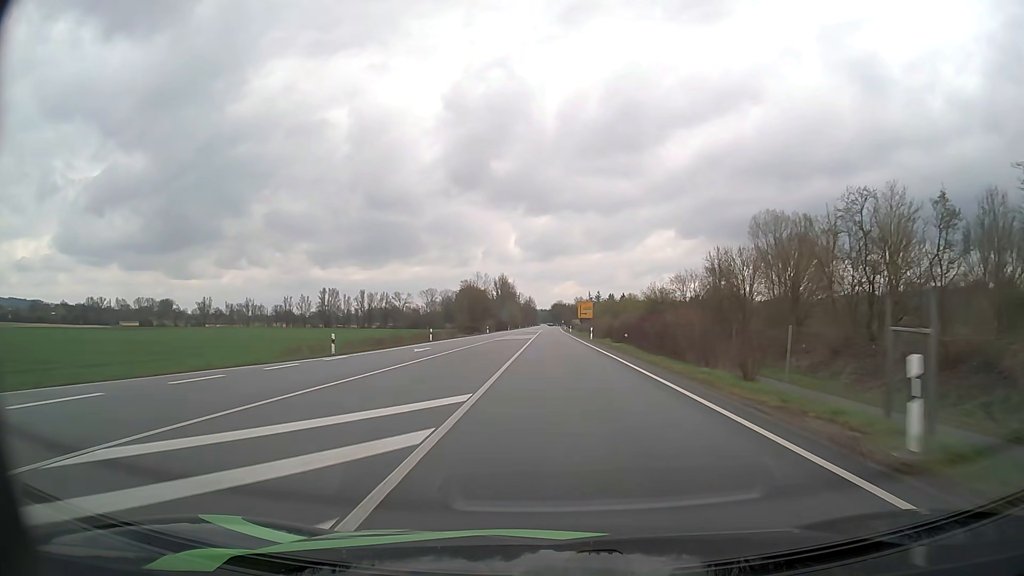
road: primary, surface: asphalt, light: Day
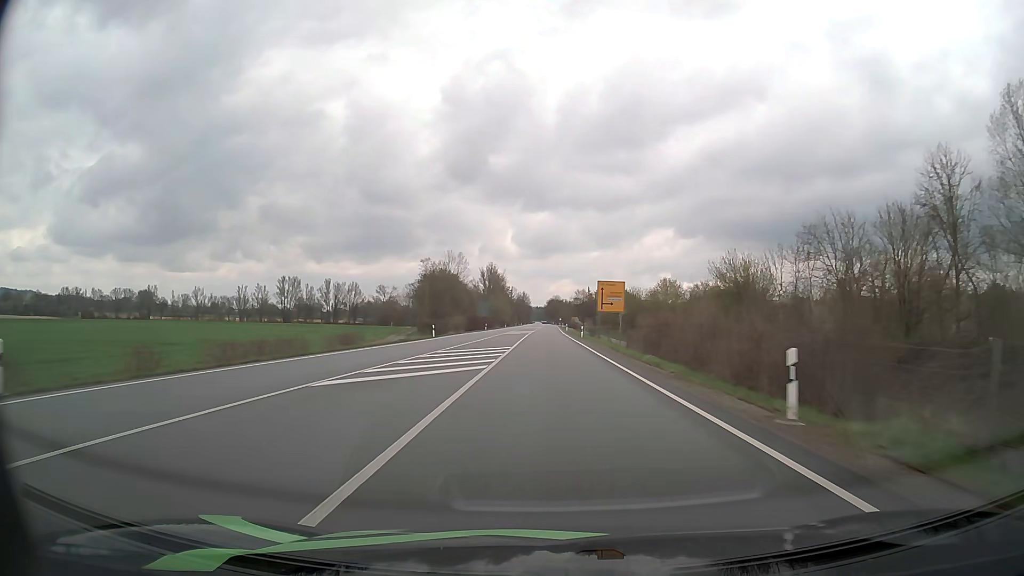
(+0.3, +47.4) m; +1°
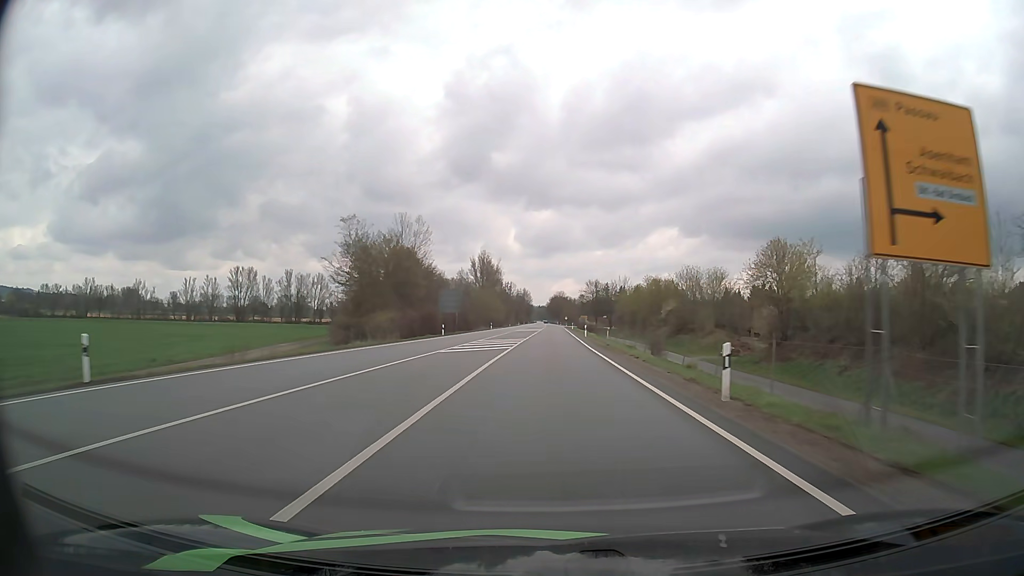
(-0.2, +47.4) m; 0°
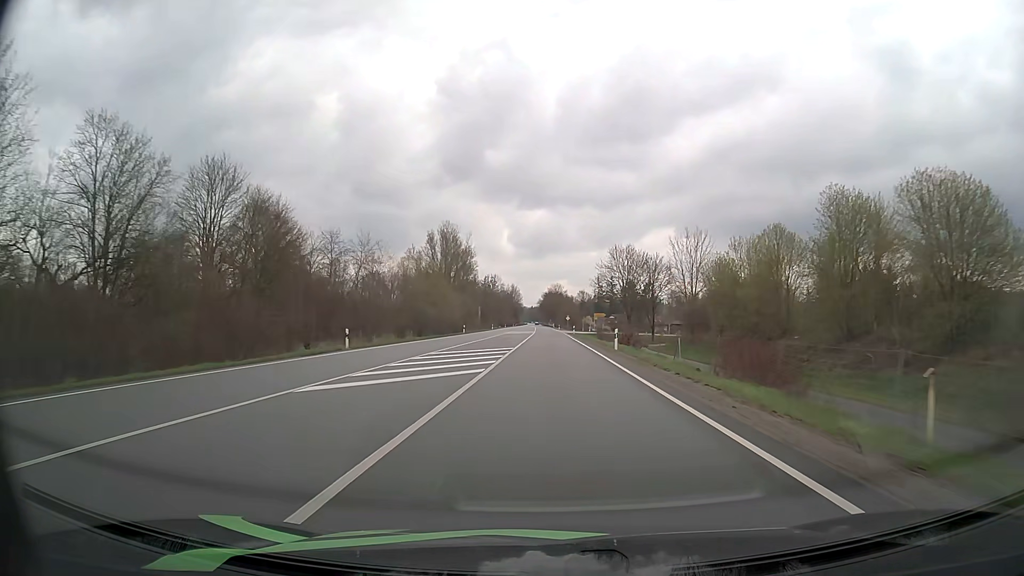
(+0.4, +79.0) m; +1°
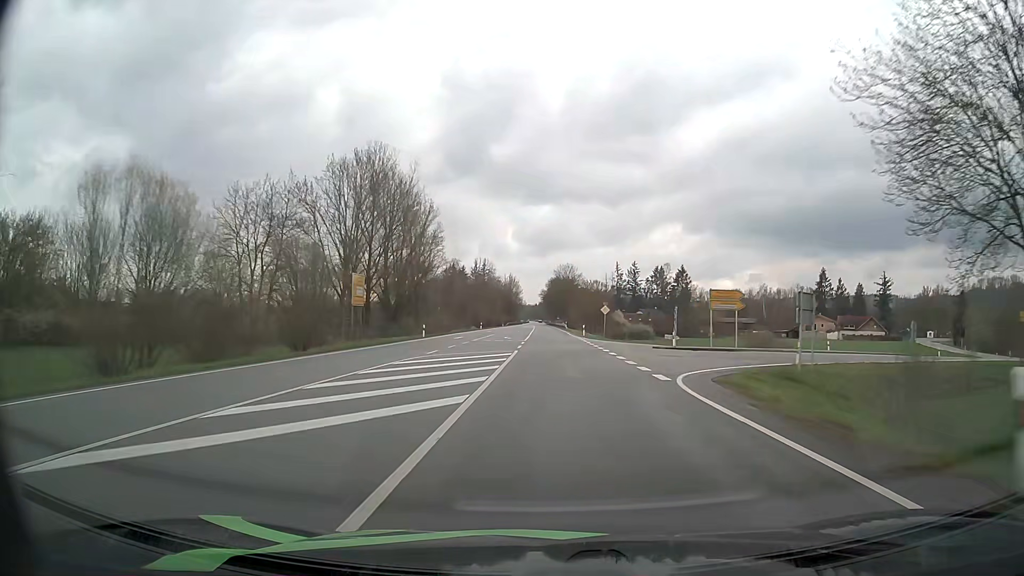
(-0.4, +79.0) m; -1°
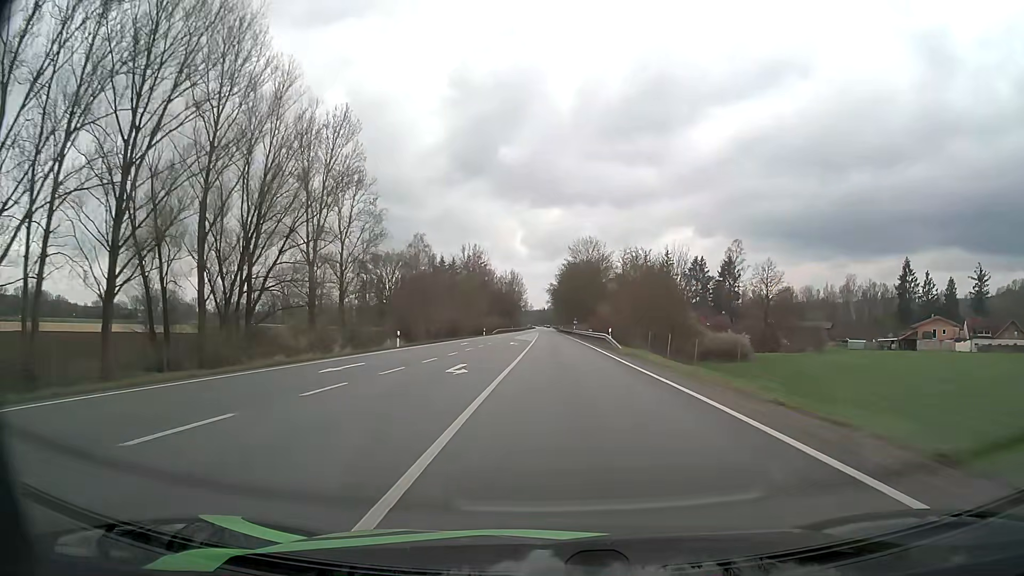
(-0.3, +63.2) m; -1°
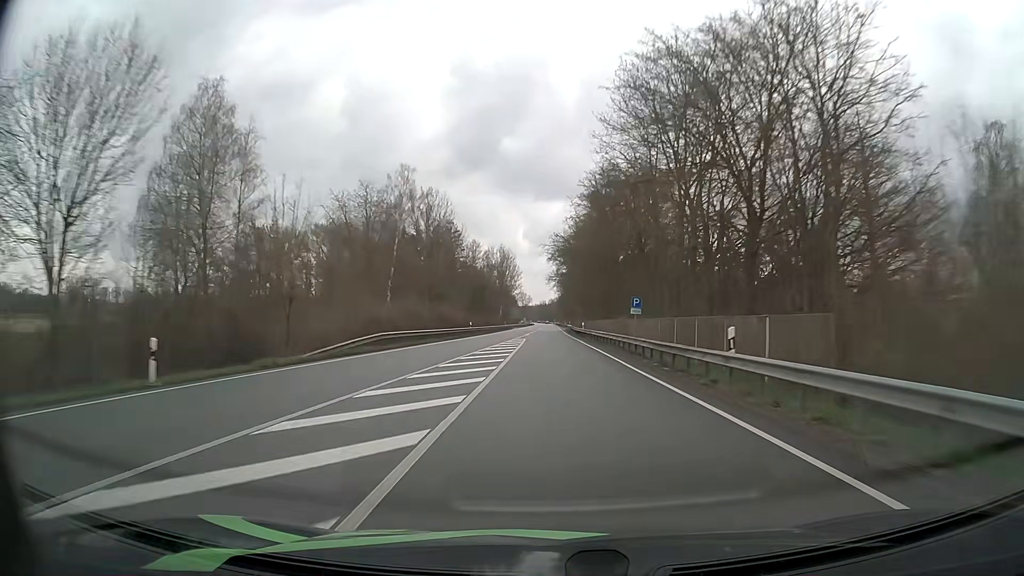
(-0.1, +79.0) m; 0°
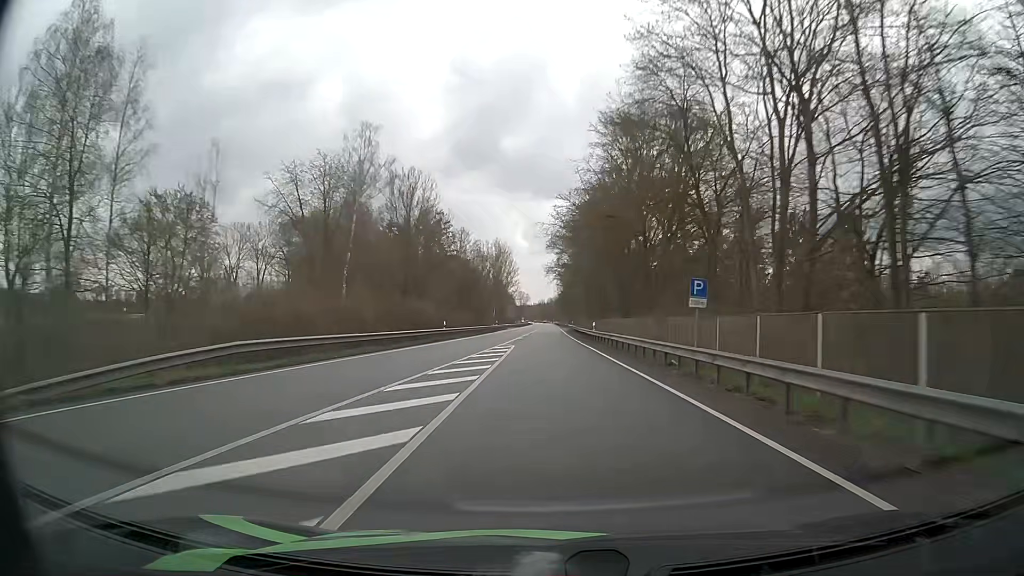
(0.0, +15.8) m; 0°
(0, +10) (0, +20) (0, +30) (0, +40) (0, +50) (0, +60) (0, +70) (0, +80) (0, +90) (0, +100) m
